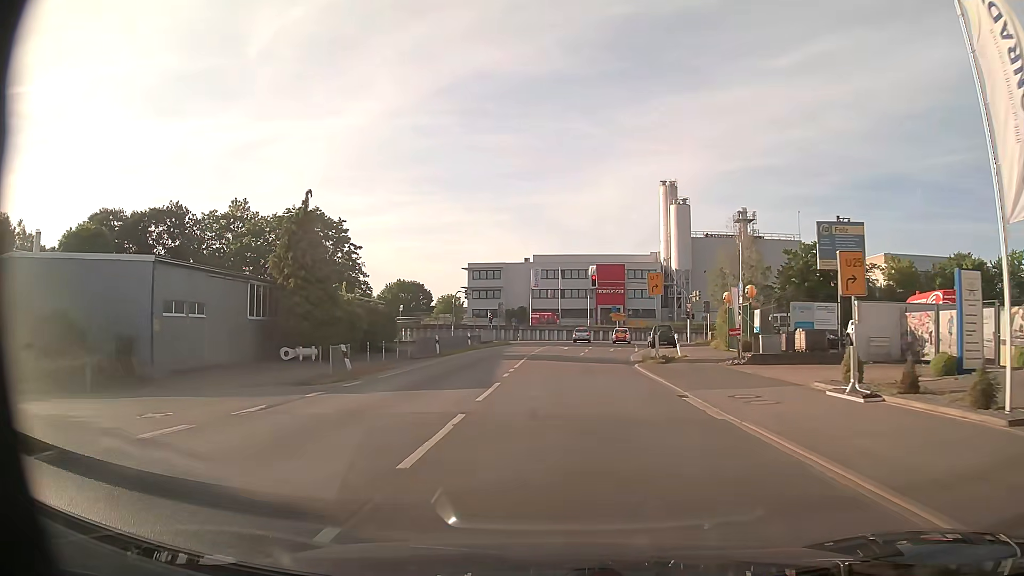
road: secondary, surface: asphalt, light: Day
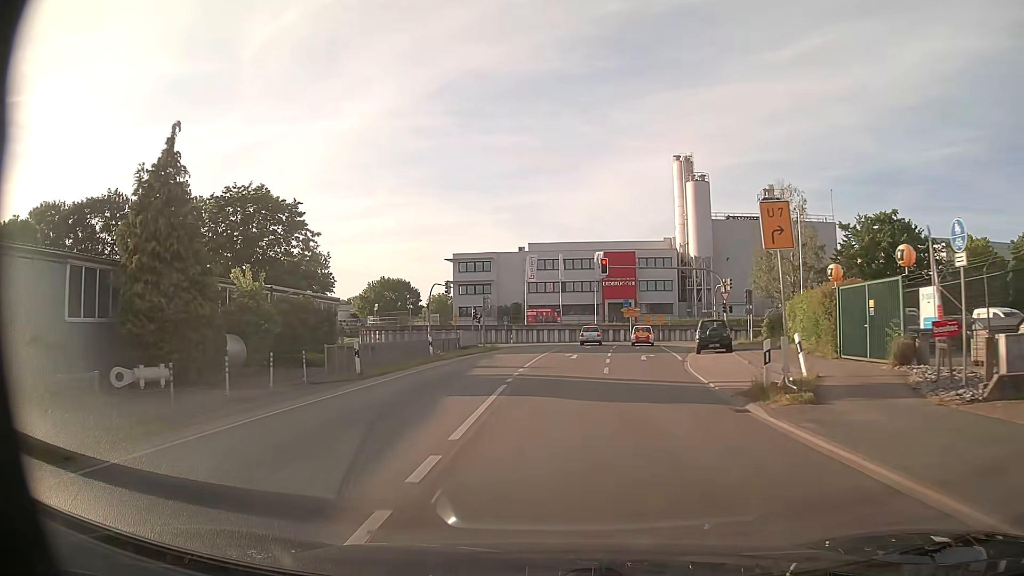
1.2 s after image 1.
(0.0, +14.8) m; 0°
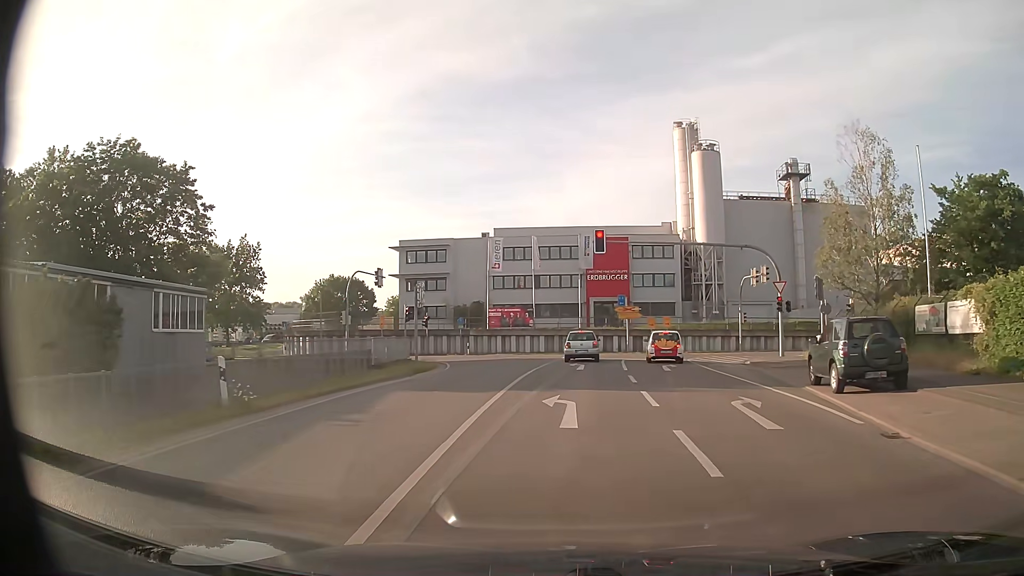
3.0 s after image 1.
(+0.2, +18.4) m; +2°
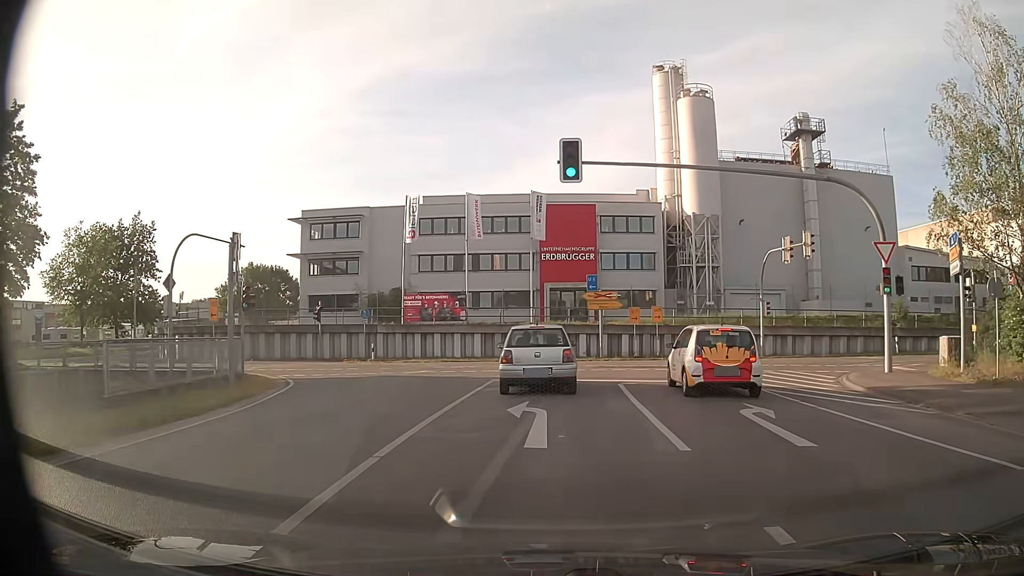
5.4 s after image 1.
(+0.6, +16.3) m; +5°
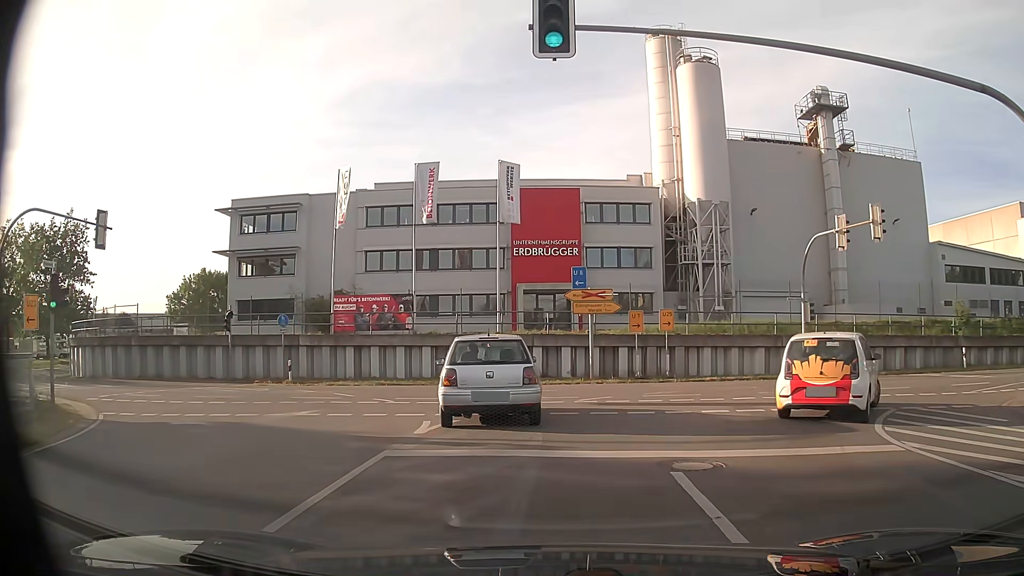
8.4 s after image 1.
(+0.2, +9.8) m; +2°
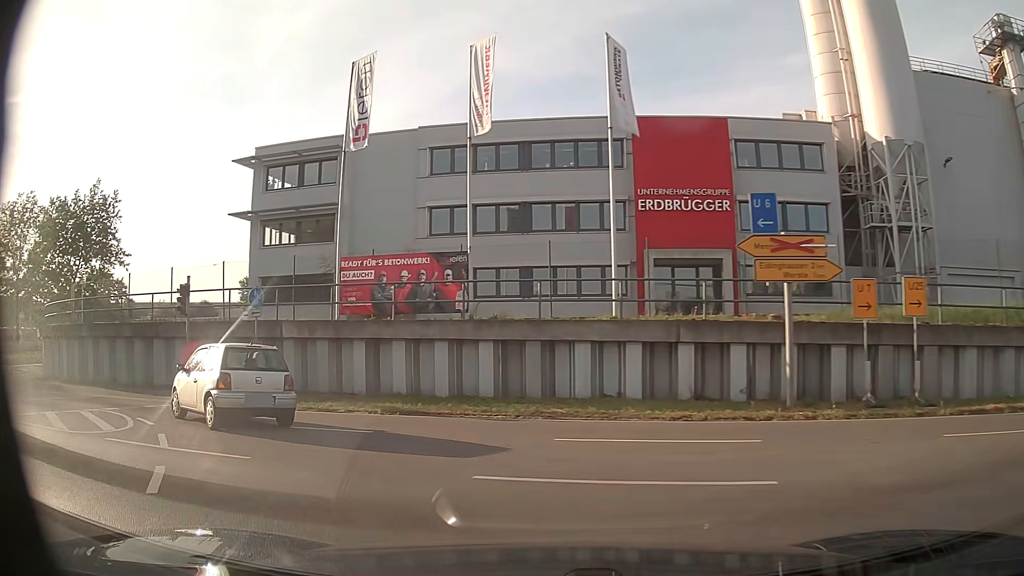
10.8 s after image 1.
(-0.5, +13.8) m; -10°
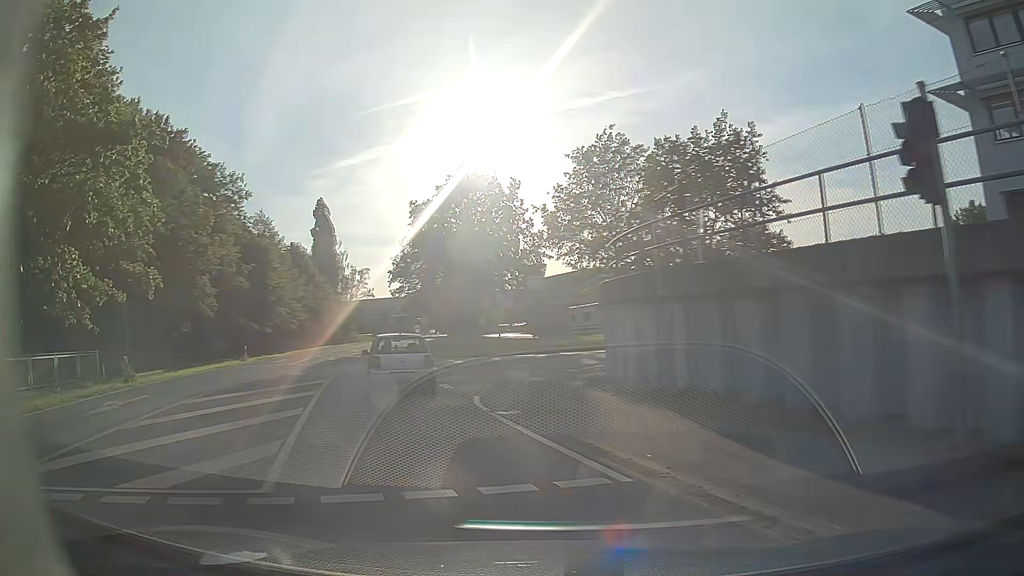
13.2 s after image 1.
(-7.3, +13.8) m; -59°
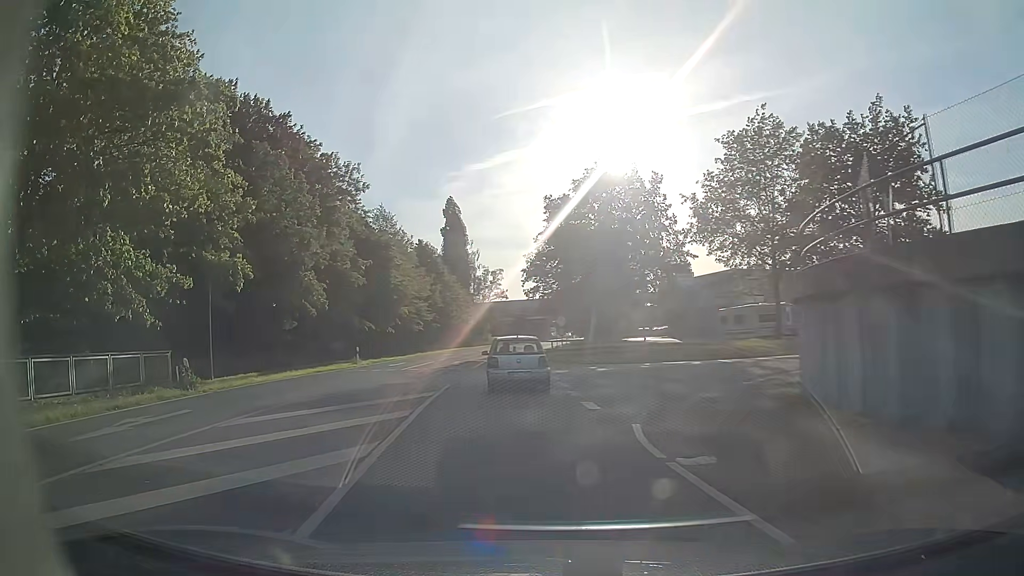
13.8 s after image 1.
(-0.5, +4.6) m; -11°
(-1, +10) (-1, +20) (-2, +30) (-2, +40) (-3, +50) (-3, +60) (-2, +70) (-2, +80) (-1, +90) (0, +100) m
